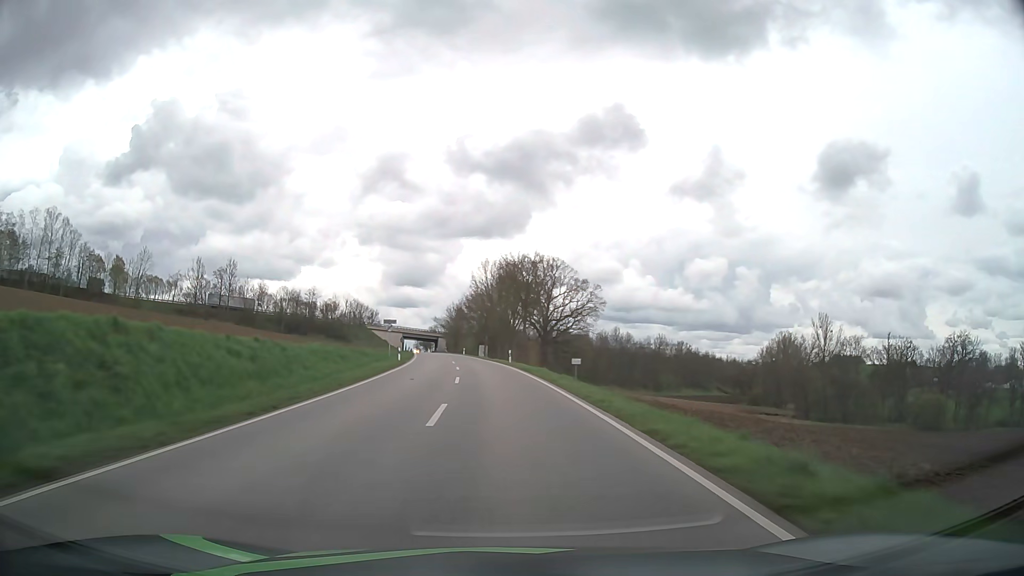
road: secondary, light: Day
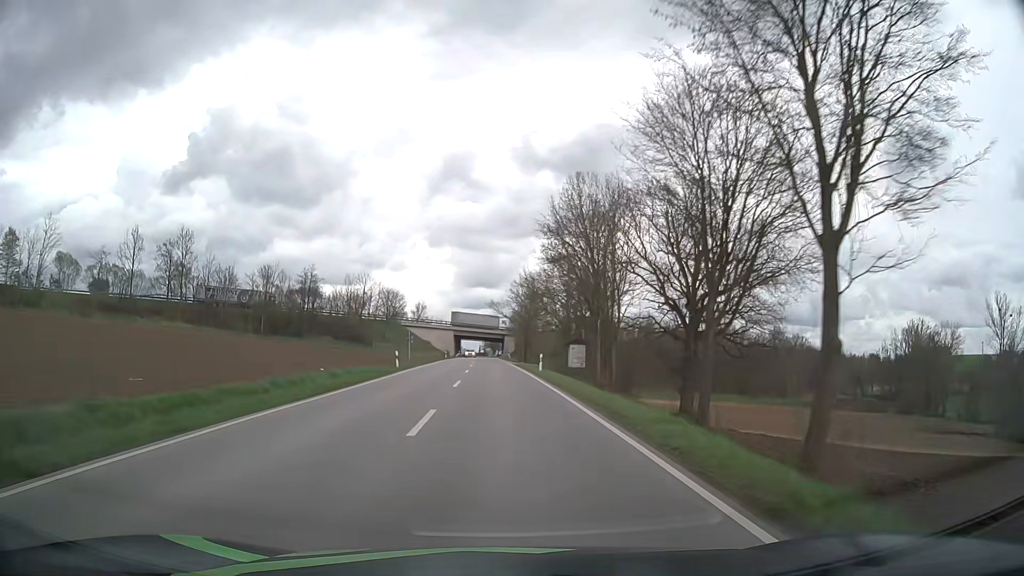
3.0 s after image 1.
(-3.6, +61.4) m; -6°
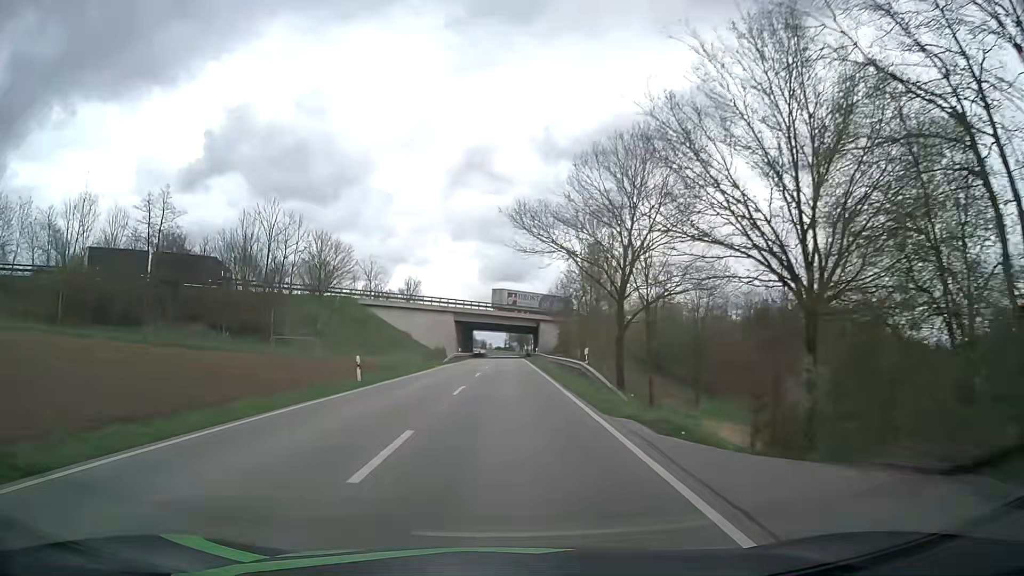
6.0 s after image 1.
(-1.5, +63.8) m; -2°
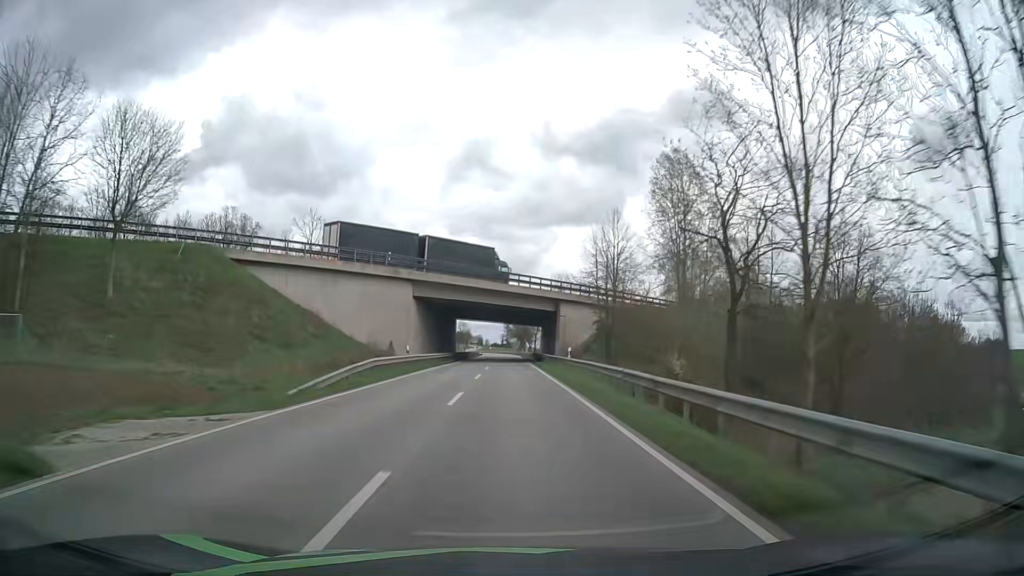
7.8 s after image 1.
(0.0, +39.8) m; 0°
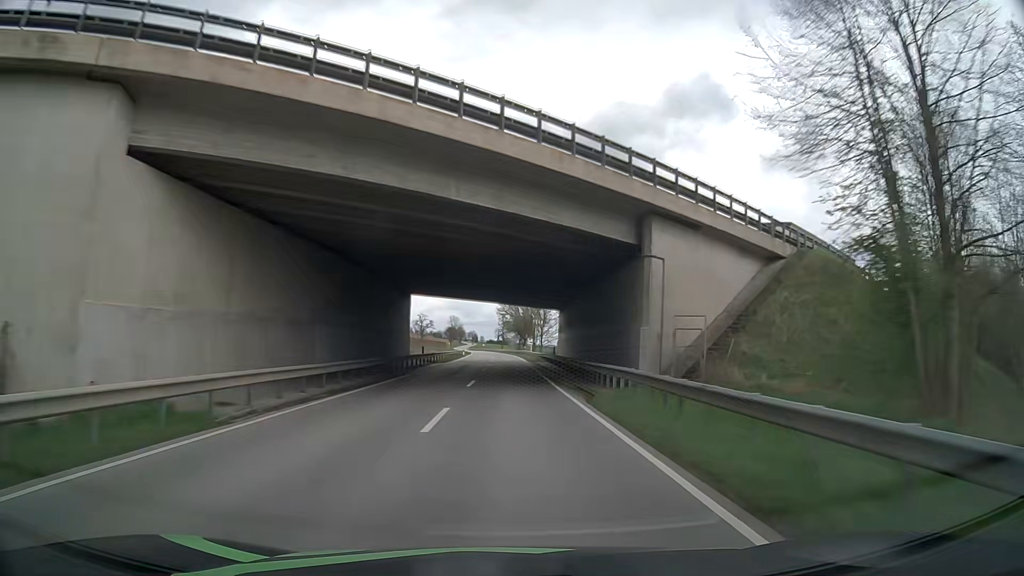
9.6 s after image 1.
(+0.4, +40.8) m; +1°
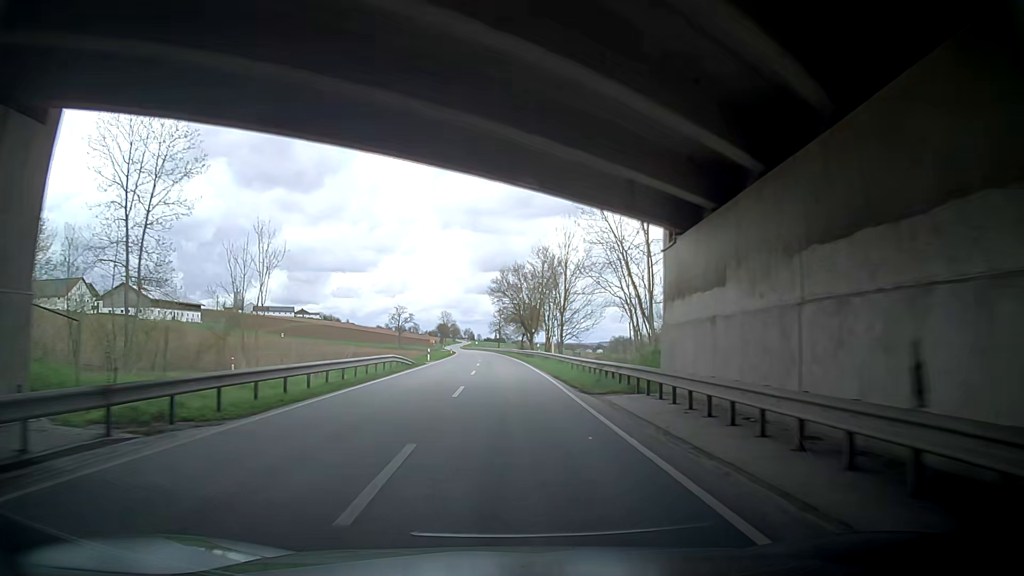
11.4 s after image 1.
(-0.2, +41.7) m; -1°
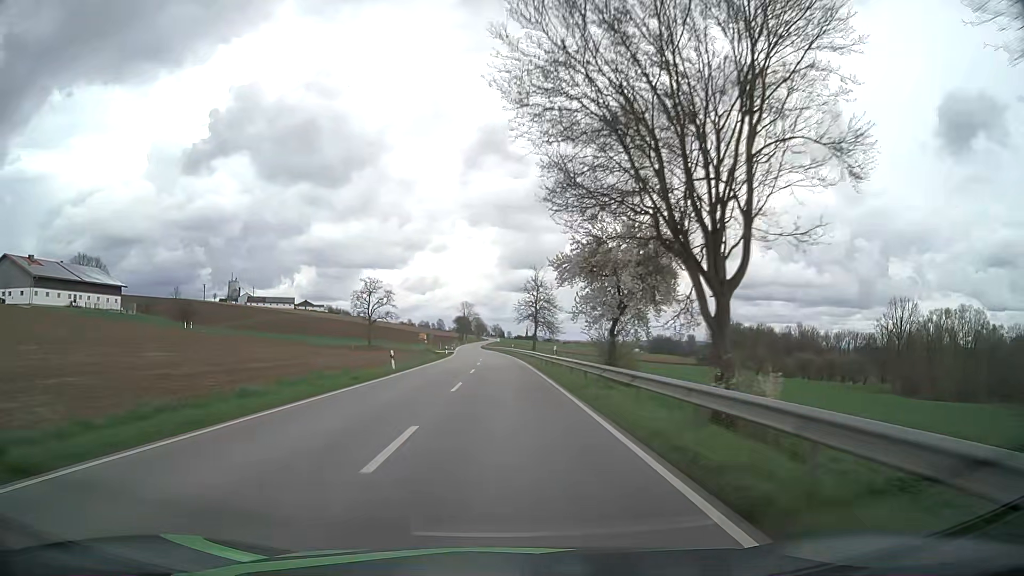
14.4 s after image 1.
(-0.1, +70.2) m; -2°
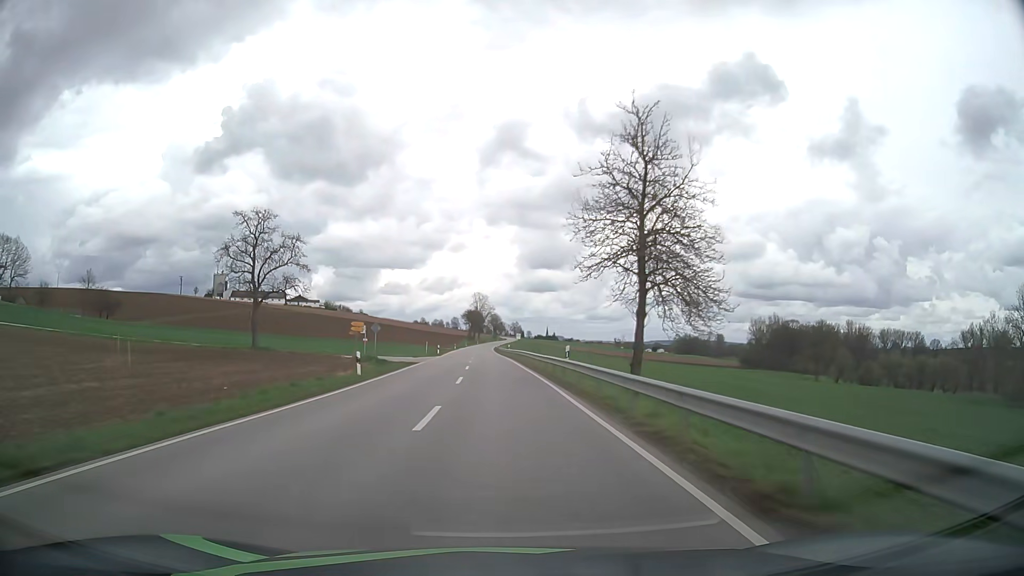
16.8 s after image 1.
(-0.8, +56.7) m; -2°
(0, +10) (0, +20) (0, +30) (-1, +40) (-1, +50) (-2, +60) (-2, +70) (-3, +80) (-3, +90) (-3, +100) m
